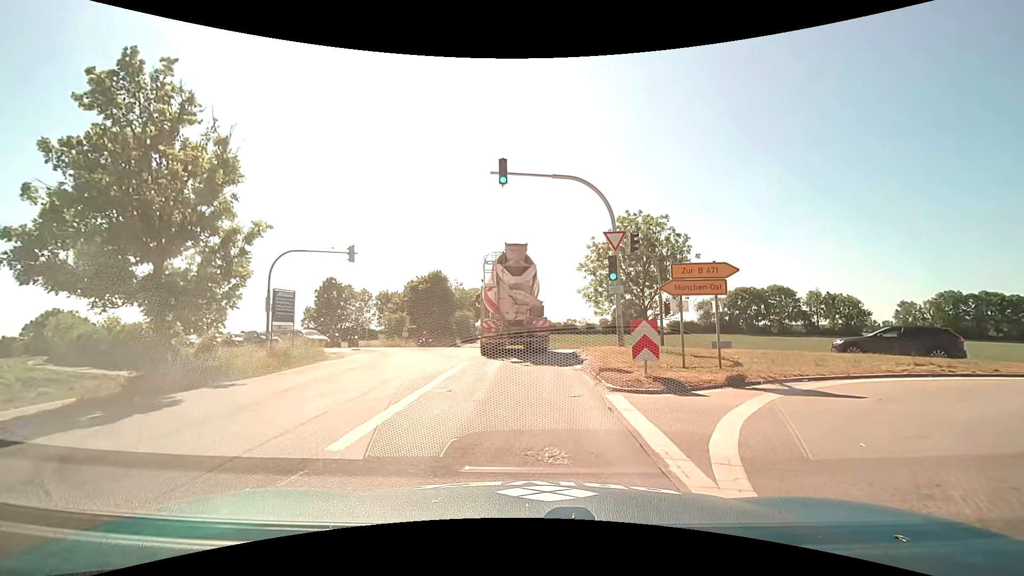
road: service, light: Day
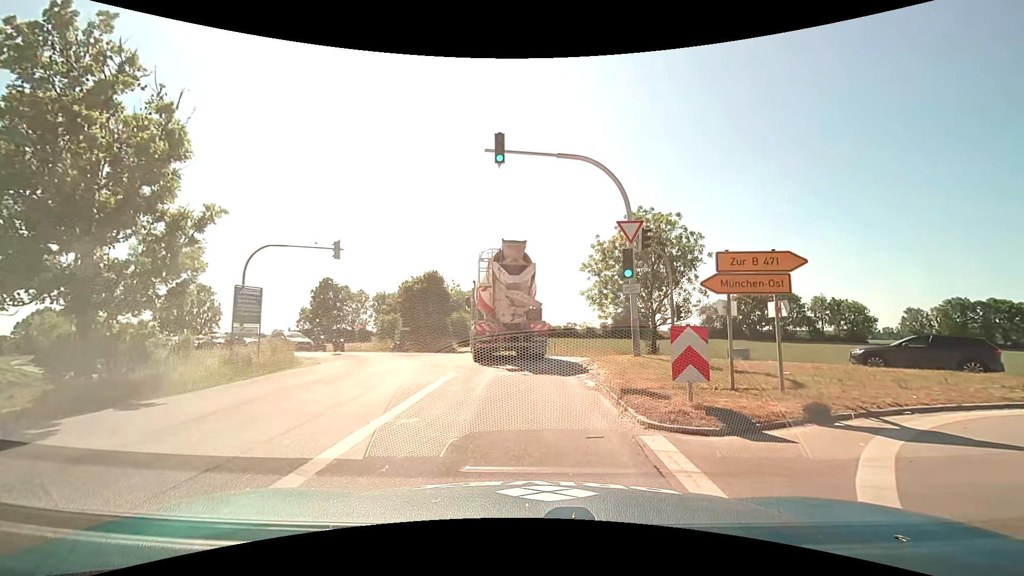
(0.0, +2.6) m; -1°
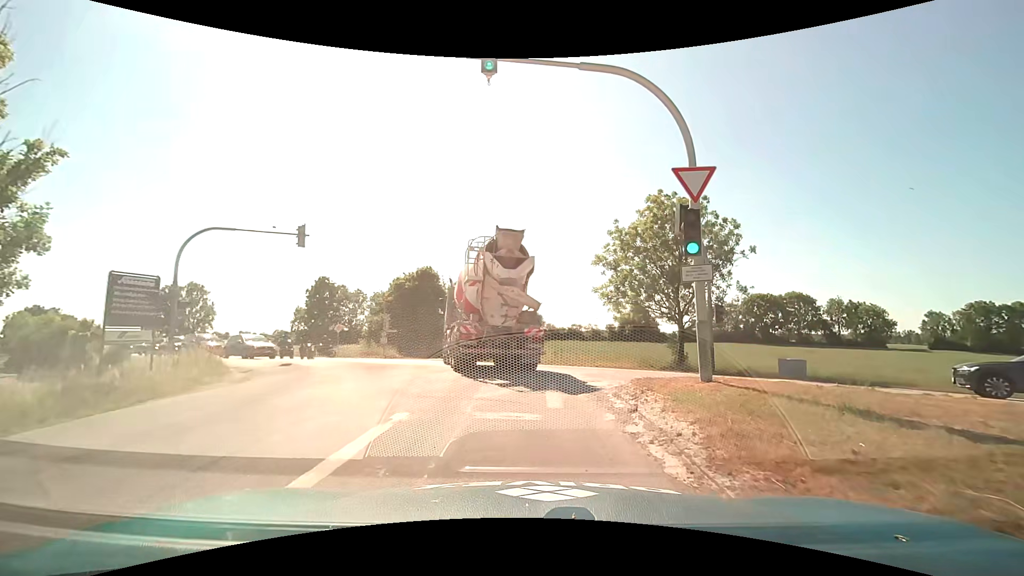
(0.0, +5.6) m; 0°
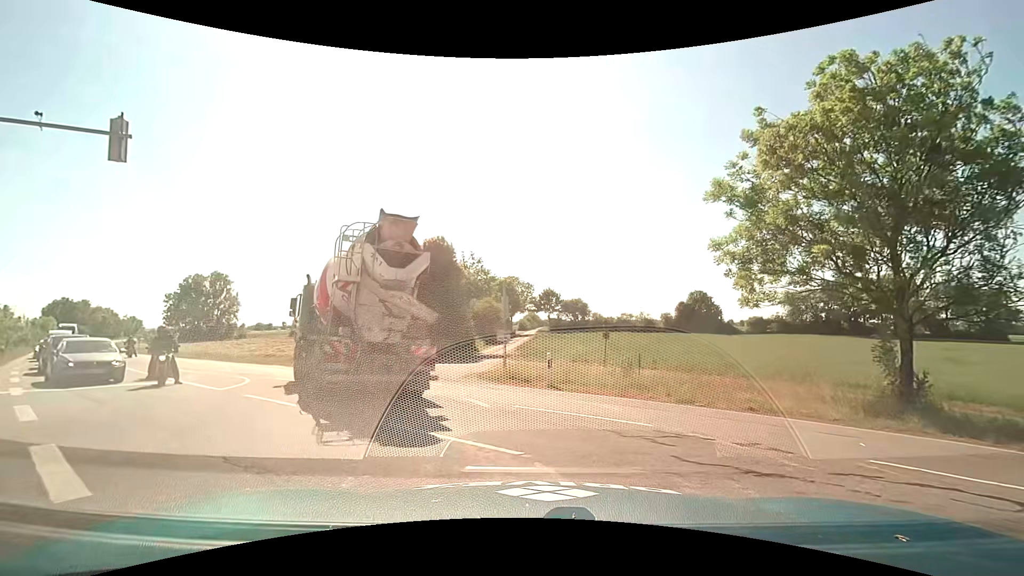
(-0.2, +14.4) m; -3°
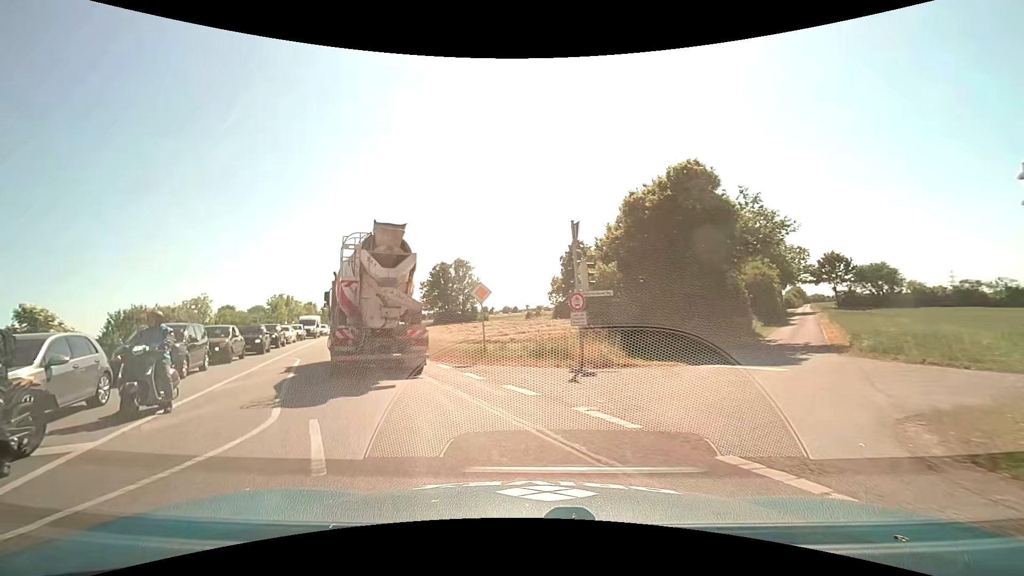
(-3.0, +13.1) m; -28°
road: primary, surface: asphalt
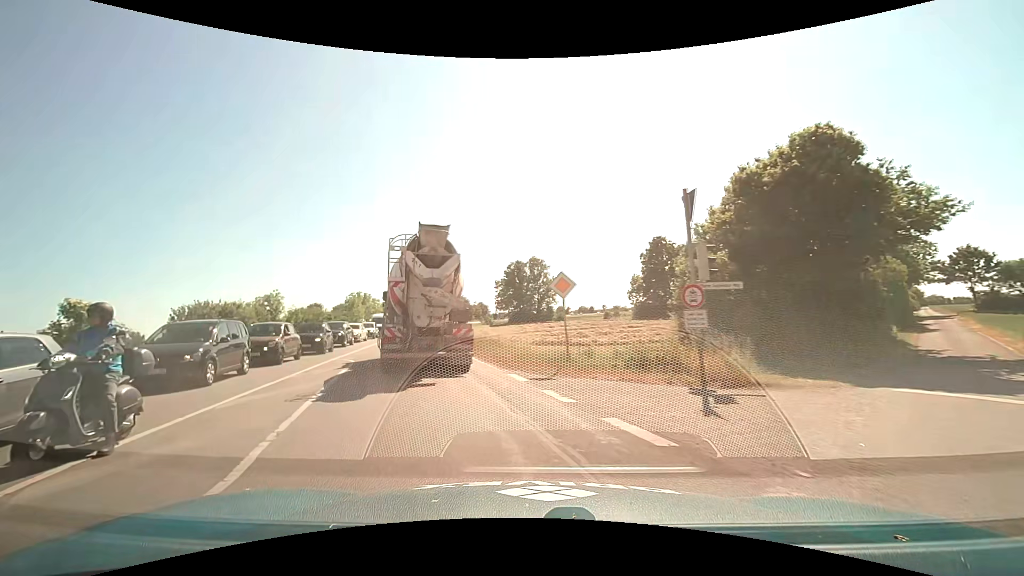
(-0.3, +3.6) m; -8°
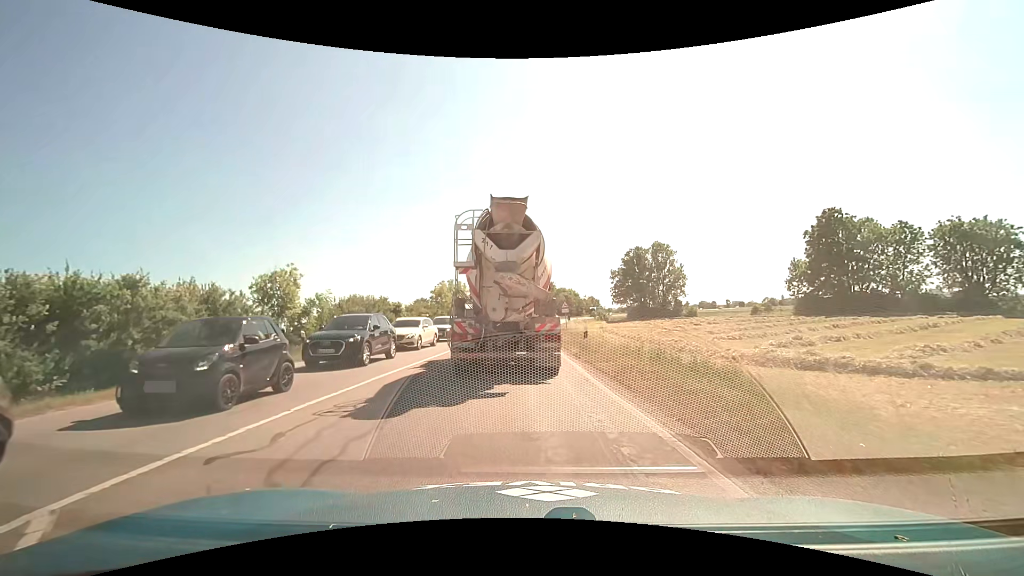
(-3.1, +17.1) m; -13°
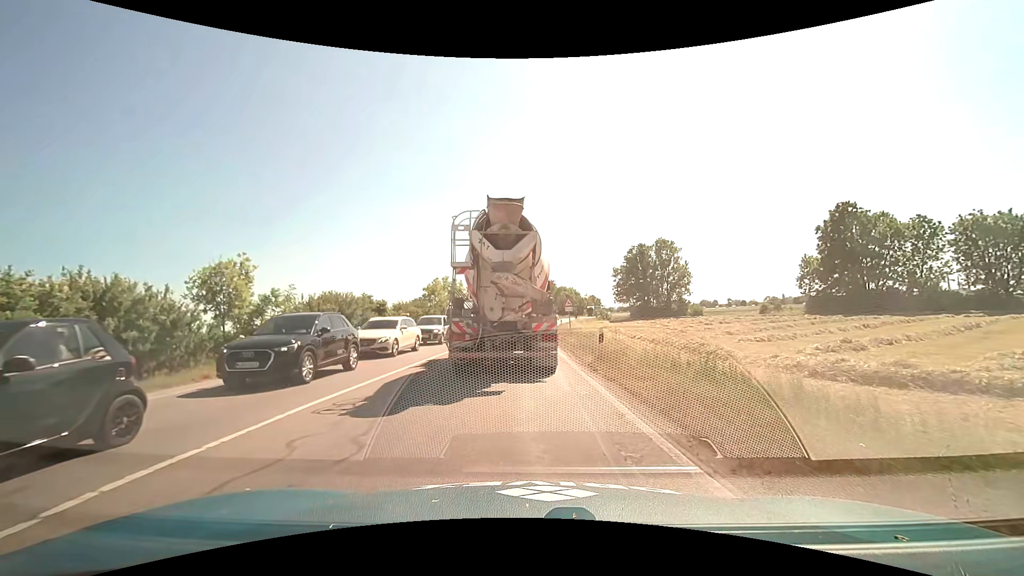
(0.0, +3.9) m; 0°
(0, +10) (0, +20) (0, +30) (0, +40) (+1, +50) (+1, +60) (+2, +70) (+3, +80) (+5, +90) (+6, +100) m
